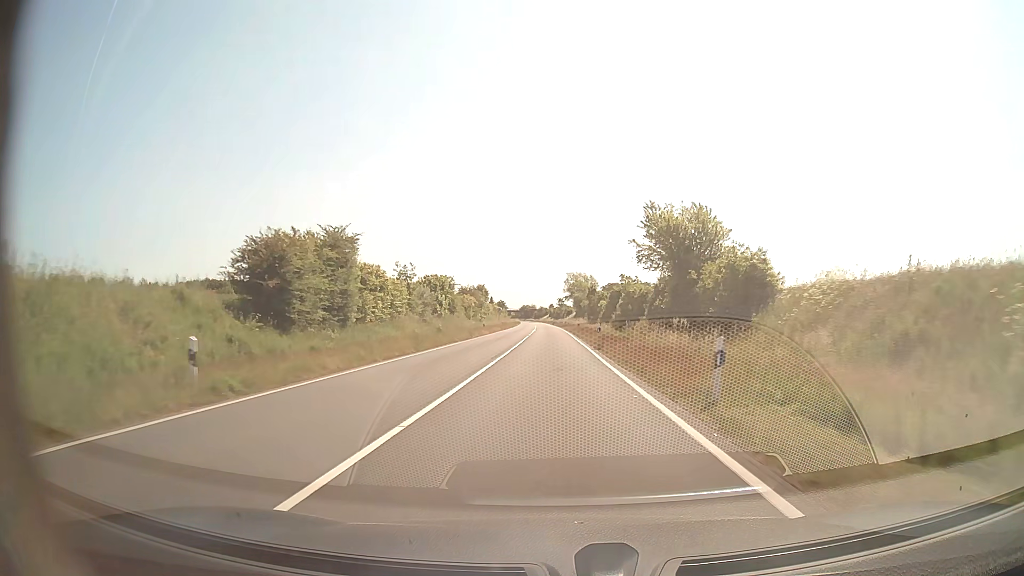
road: secondary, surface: asphalt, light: Day
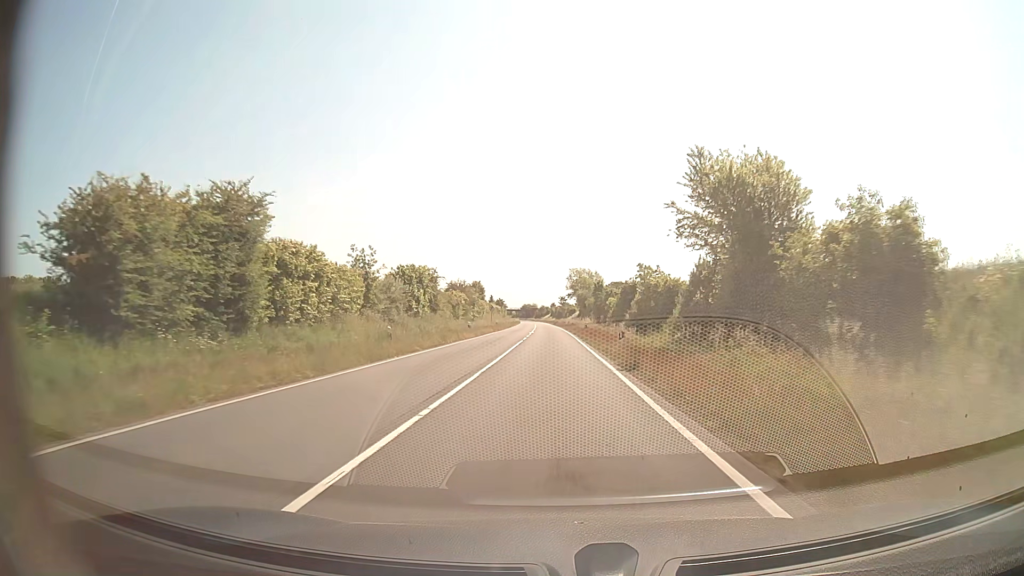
(0.0, +11.5) m; 0°
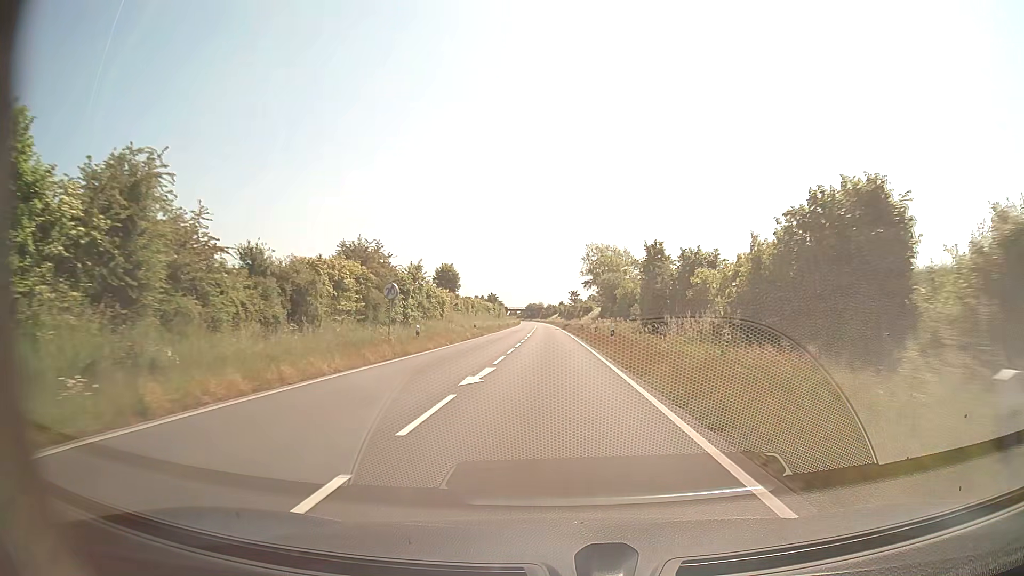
(-0.3, +46.0) m; -1°
(0, +10) (0, +20) (0, +30) (0, +40) (0, +50) (0, +60) (0, +70) (-1, +80) (-1, +90) (-1, +100) m
